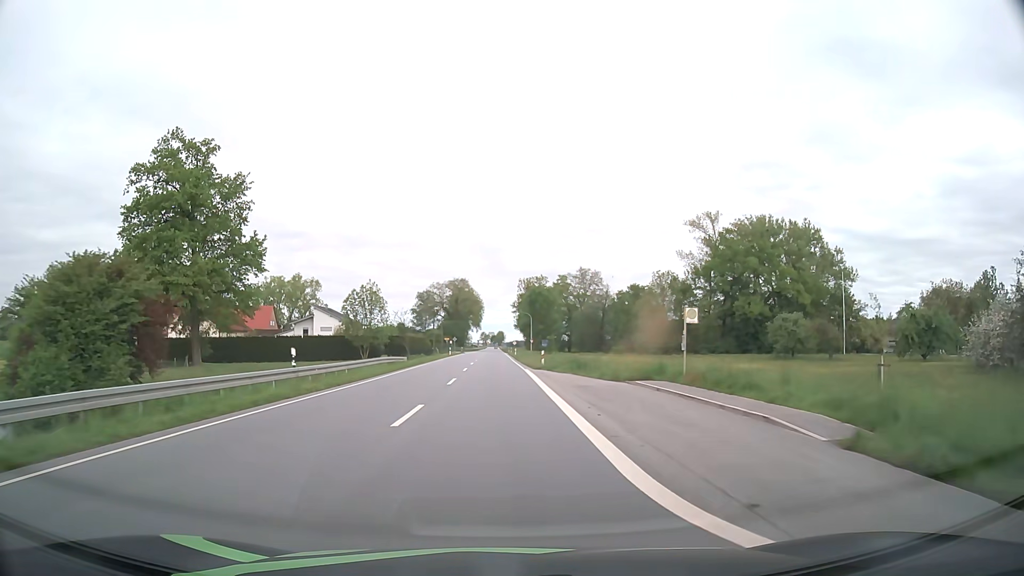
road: primary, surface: asphalt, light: Day
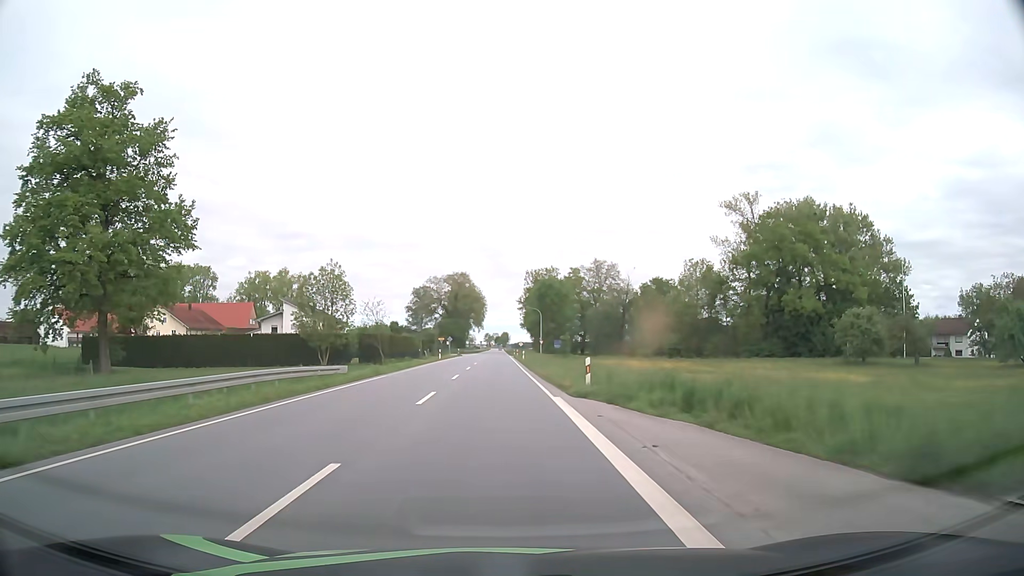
(-0.1, +19.8) m; 0°
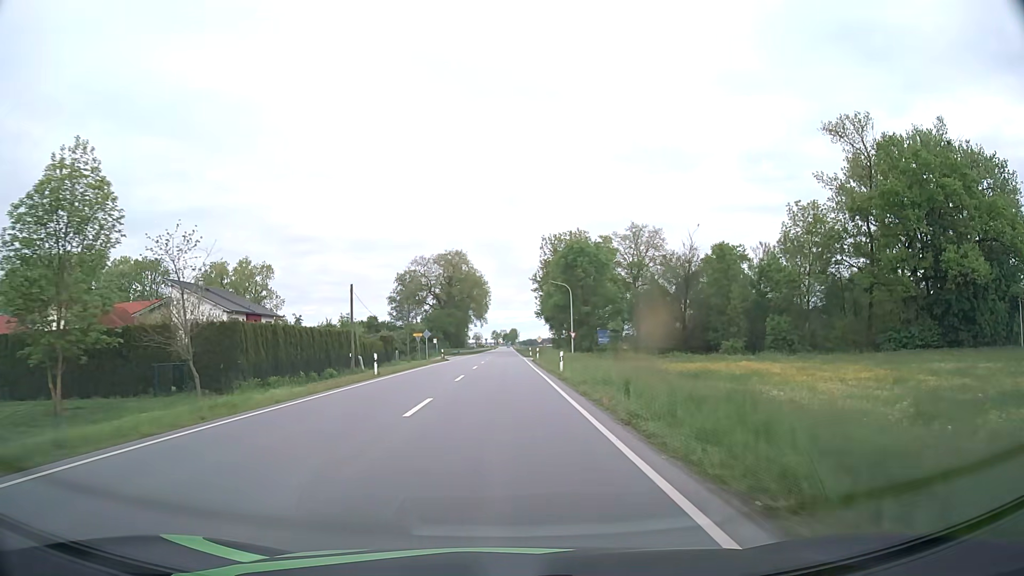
(-0.3, +39.3) m; -1°
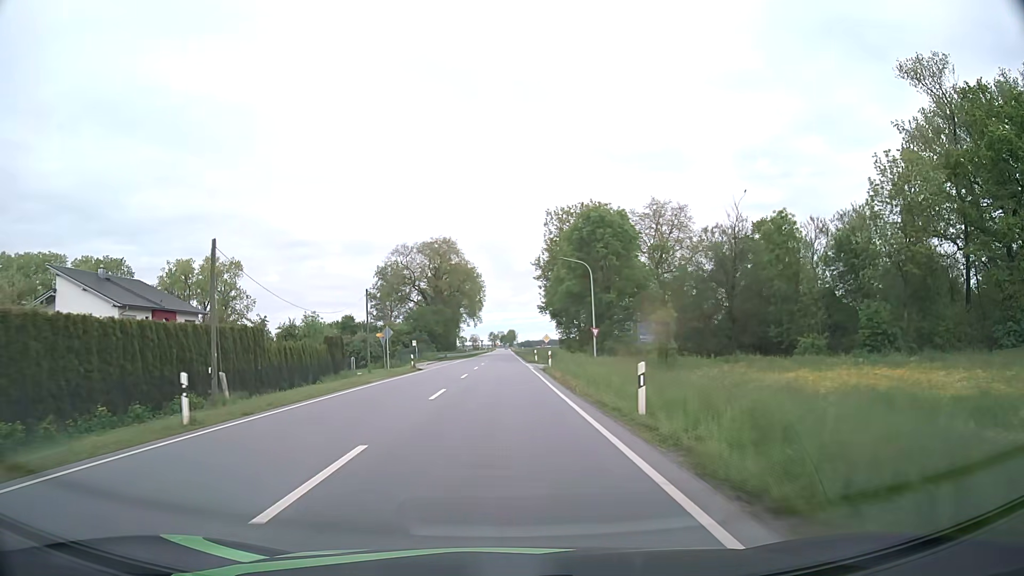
(0.0, +19.5) m; 0°
(0, +10) (0, +20) (0, +30) (0, +40) (0, +50) (0, +60) (0, +70) (0, +80) (0, +90) (0, +100) m
